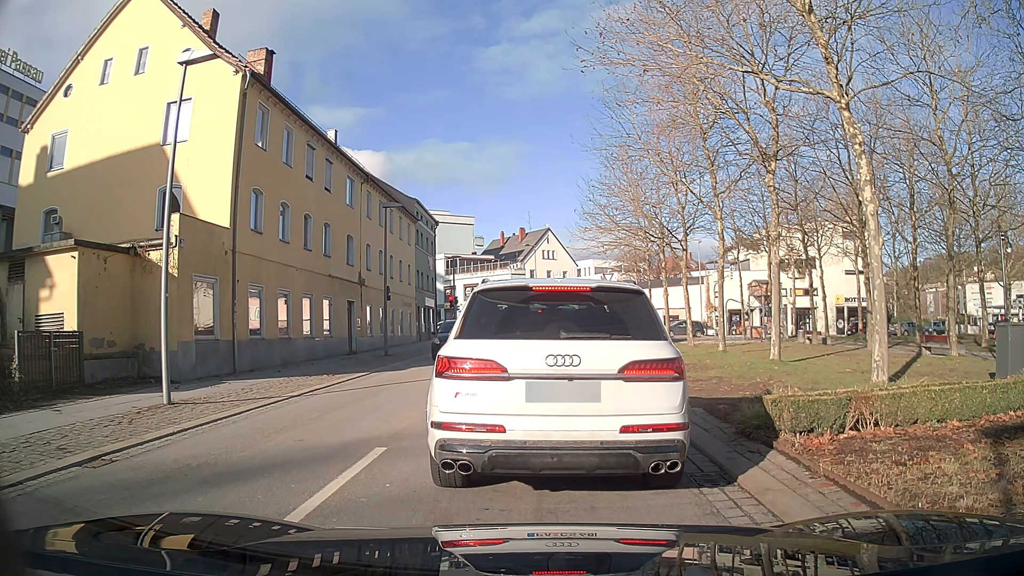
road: tertiary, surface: asphalt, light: Day
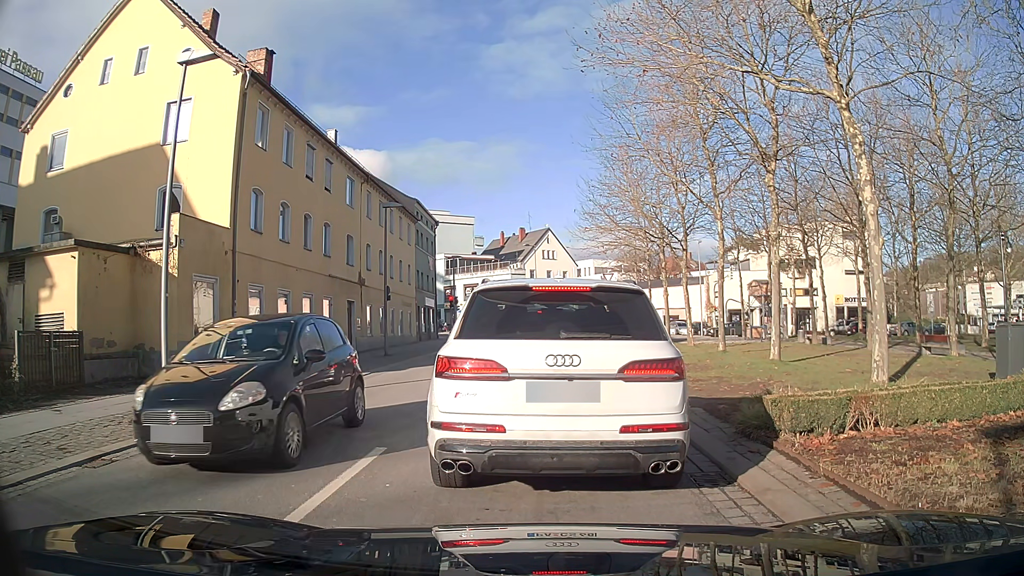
(0.0, 0.0) m; 0°
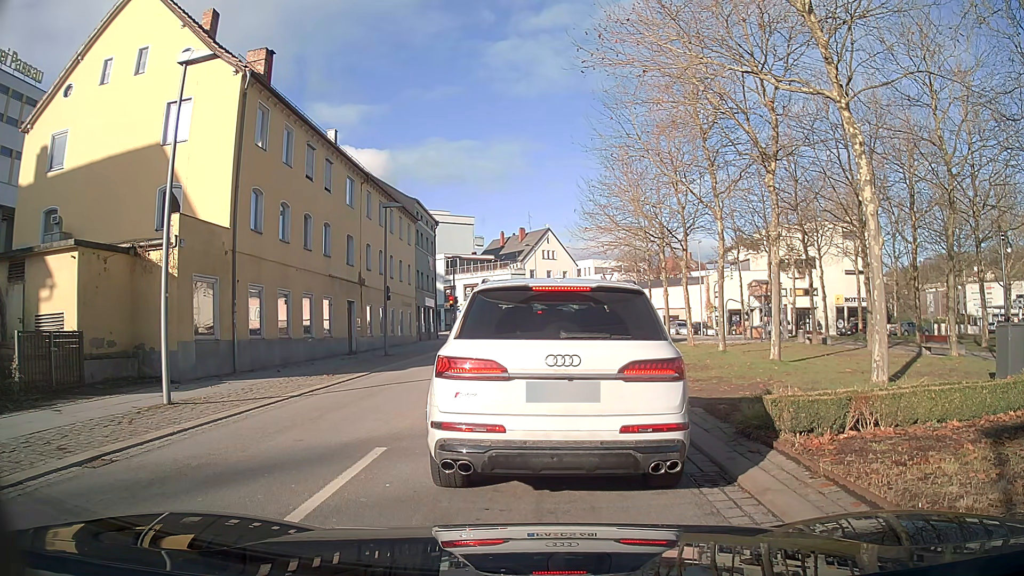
(0.0, 0.0) m; 0°
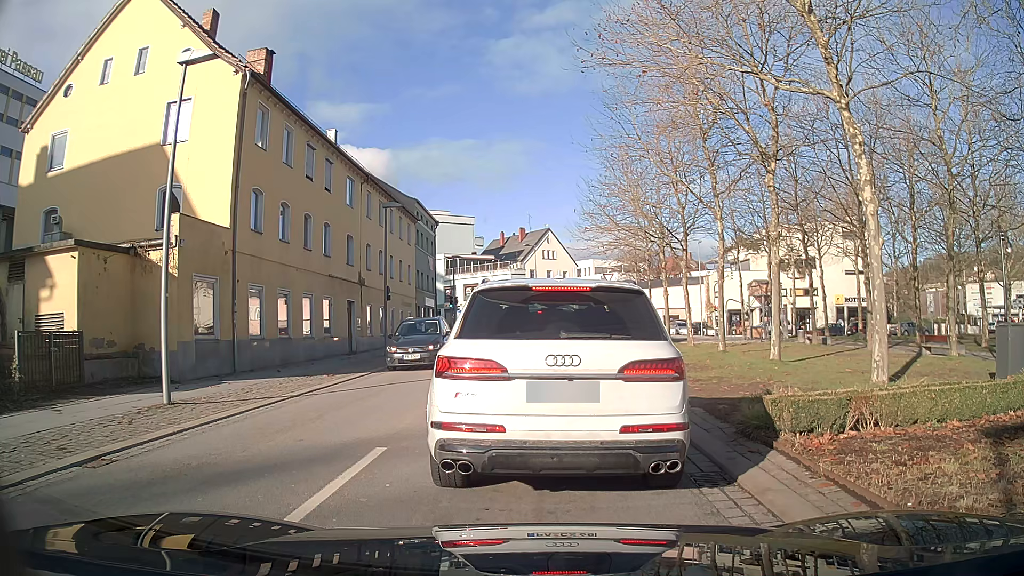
(0.0, 0.0) m; 0°
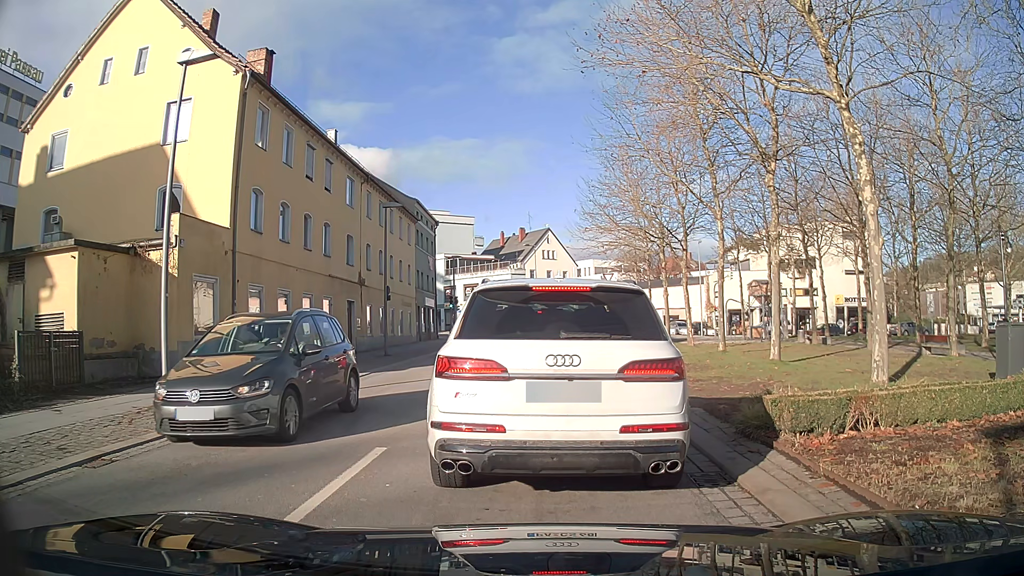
(0.0, 0.0) m; 0°
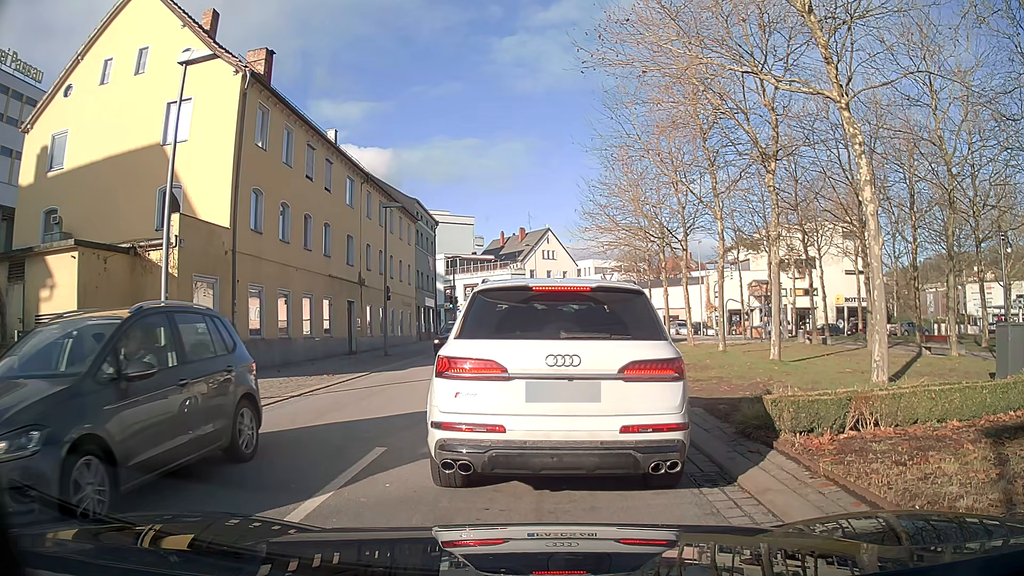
(0.0, 0.0) m; 0°
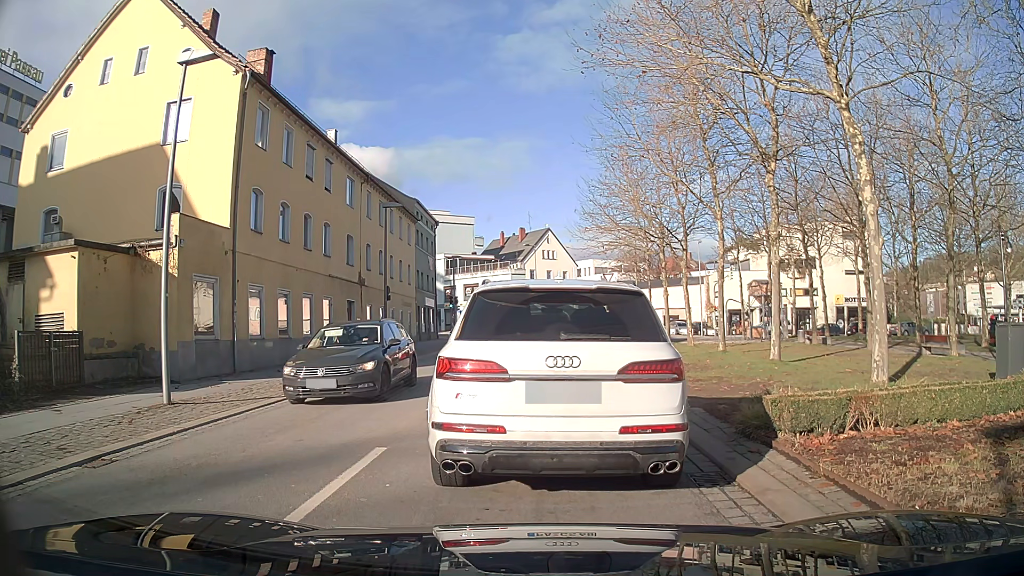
(0.0, 0.0) m; 0°
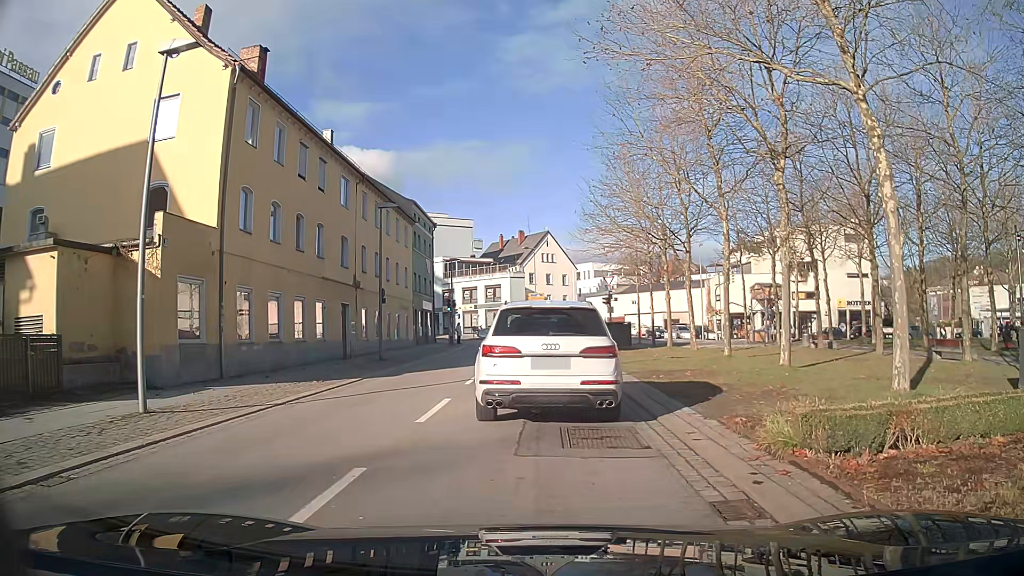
(0.0, +0.9) m; +1°
(0, +10) (0, +20) (0, +30) (0, +40) (0, +50) (0, +60) (-4, +69) (-11, +76) (-19, +82) (-27, +88) m
